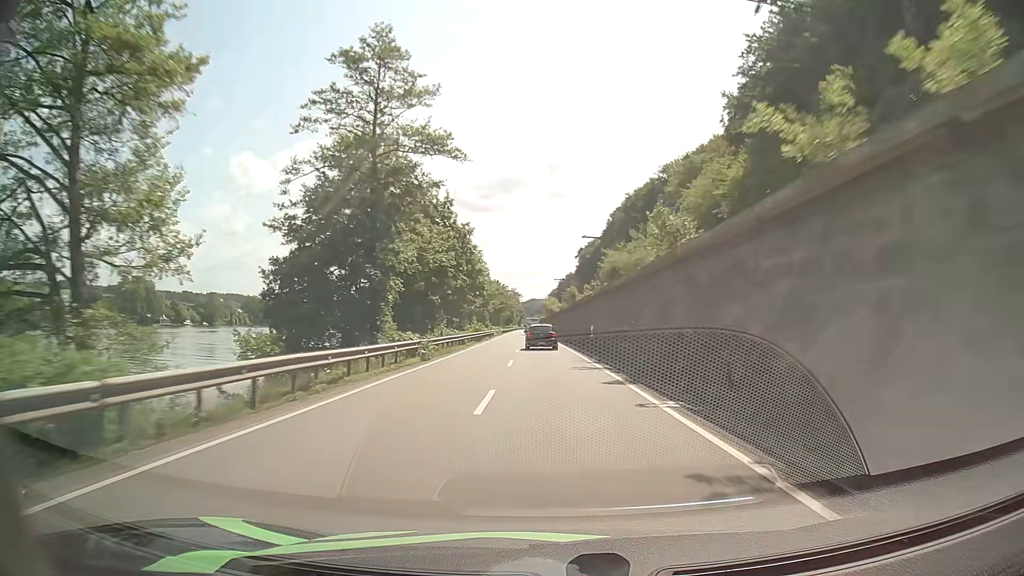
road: primary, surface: asphalt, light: Day
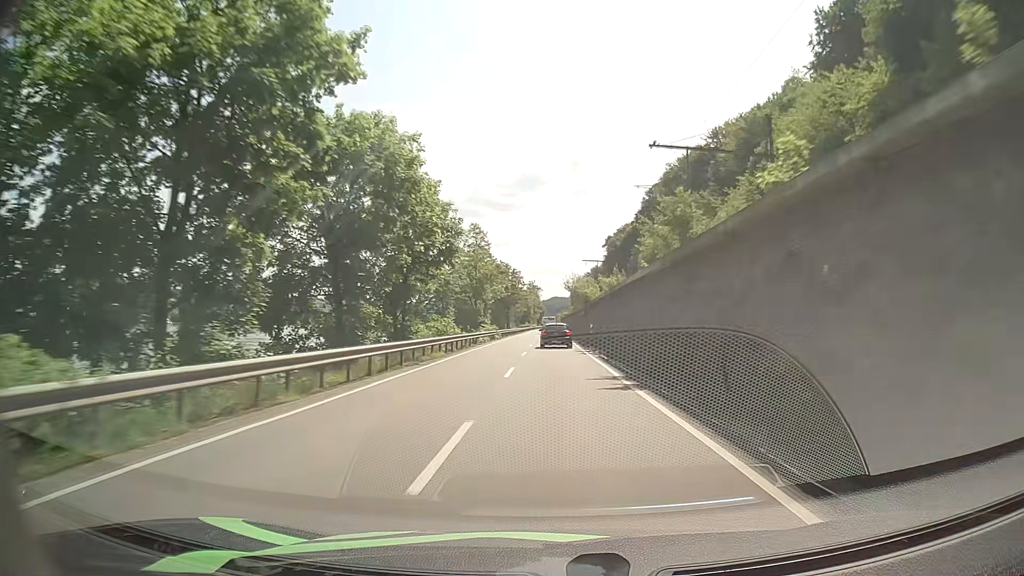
(-0.7, +40.8) m; -2°
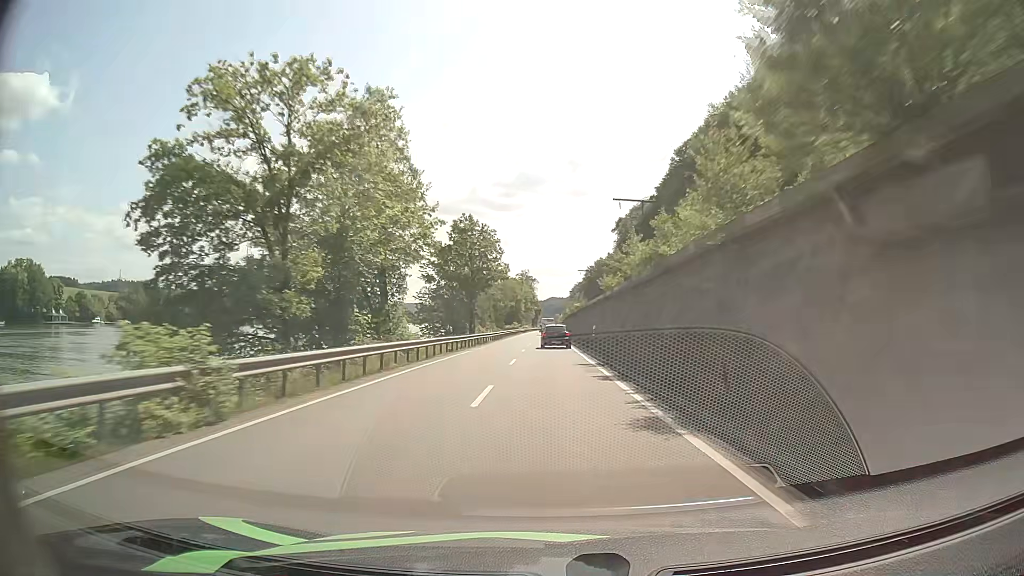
(+0.3, +53.8) m; 0°
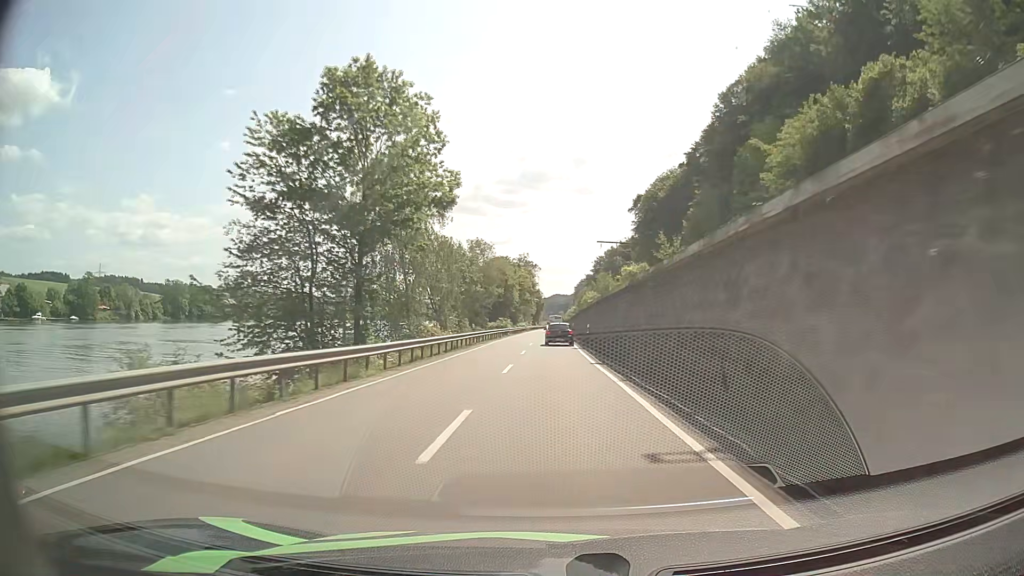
(-0.1, +40.4) m; 0°
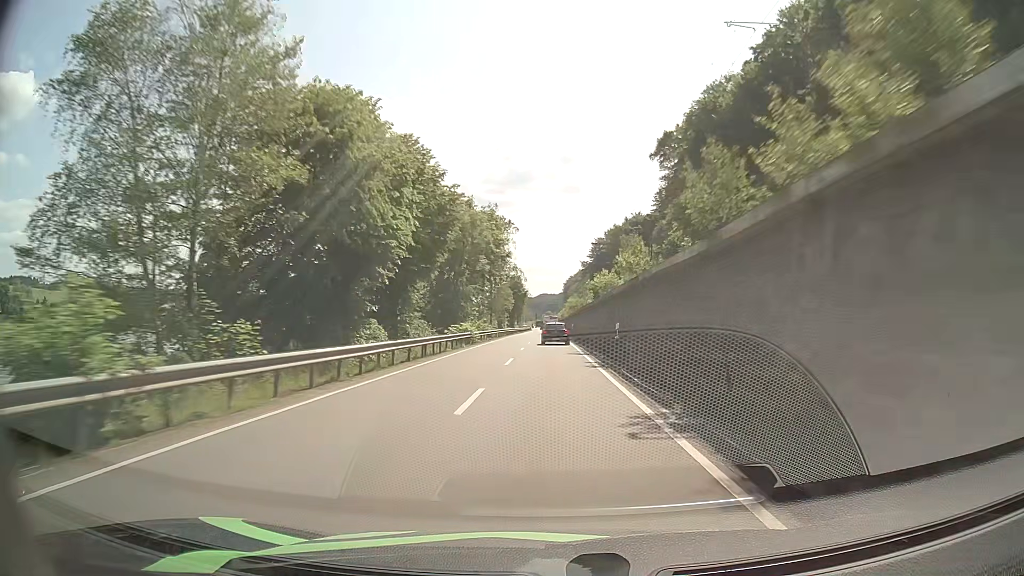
(+0.5, +68.3) m; +1°
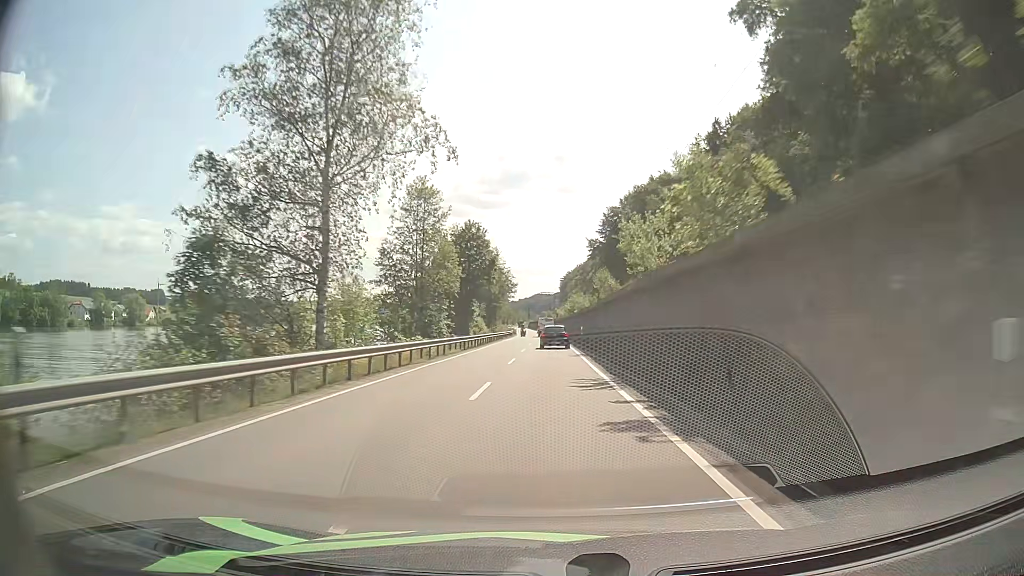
(+0.3, +69.3) m; 0°
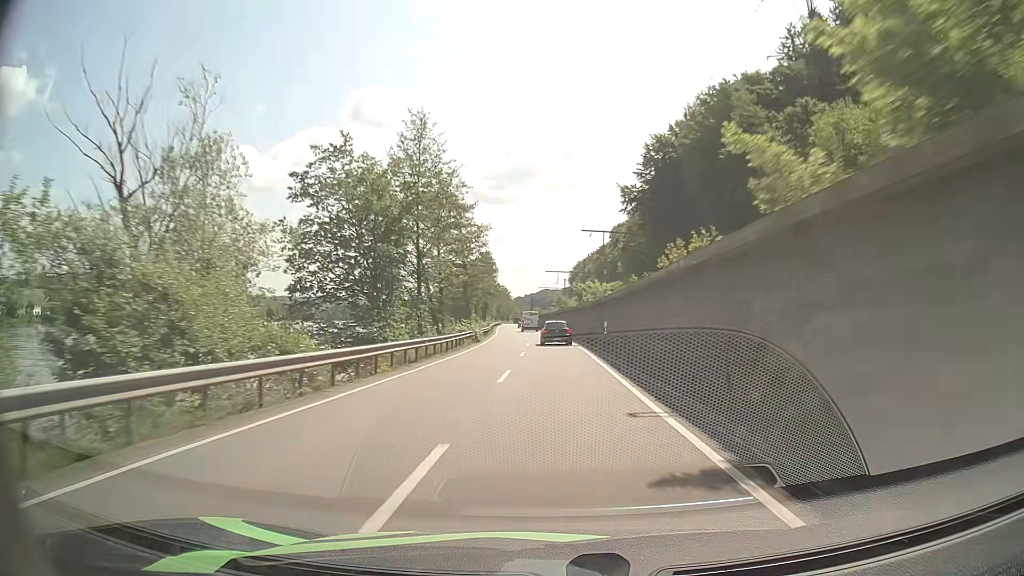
(+0.2, +68.3) m; 0°
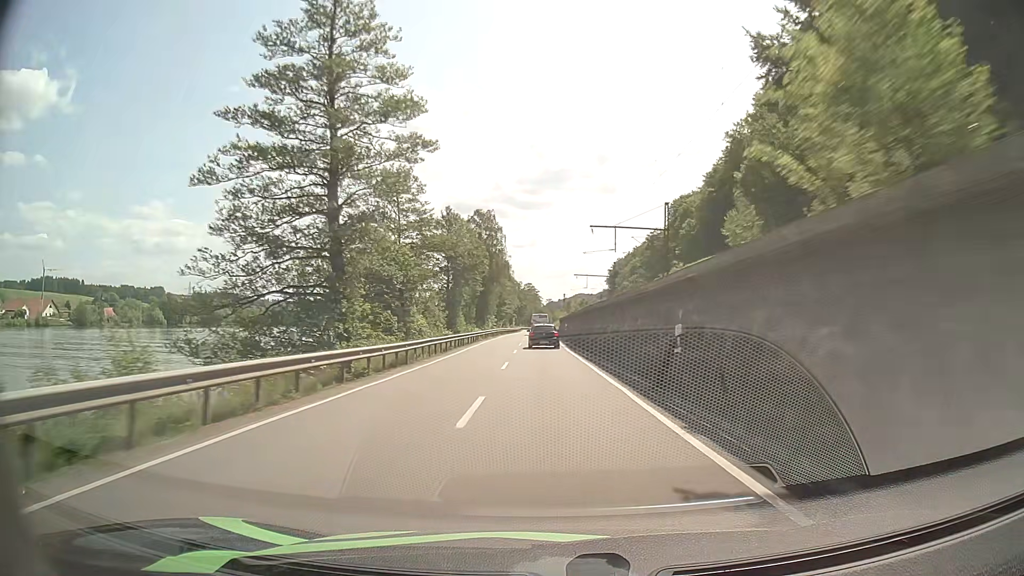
(-1.4, +66.3) m; -3°
(0, +10) (0, +20) (0, +30) (-1, +40) (-1, +50) (-1, +60) (-1, +70) (-1, +80) (-1, +90) (-1, +100) m
